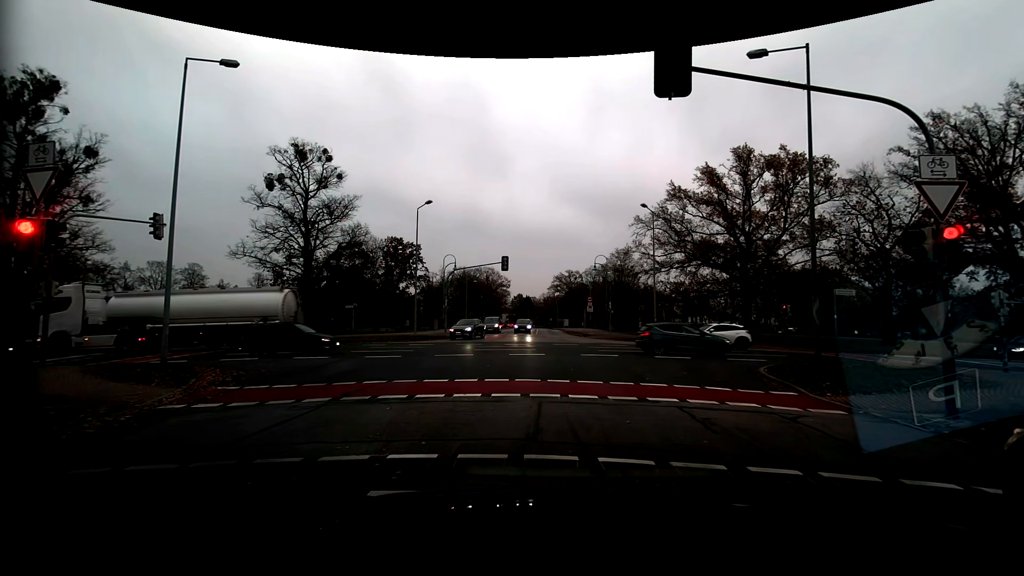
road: residential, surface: asphalt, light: Day
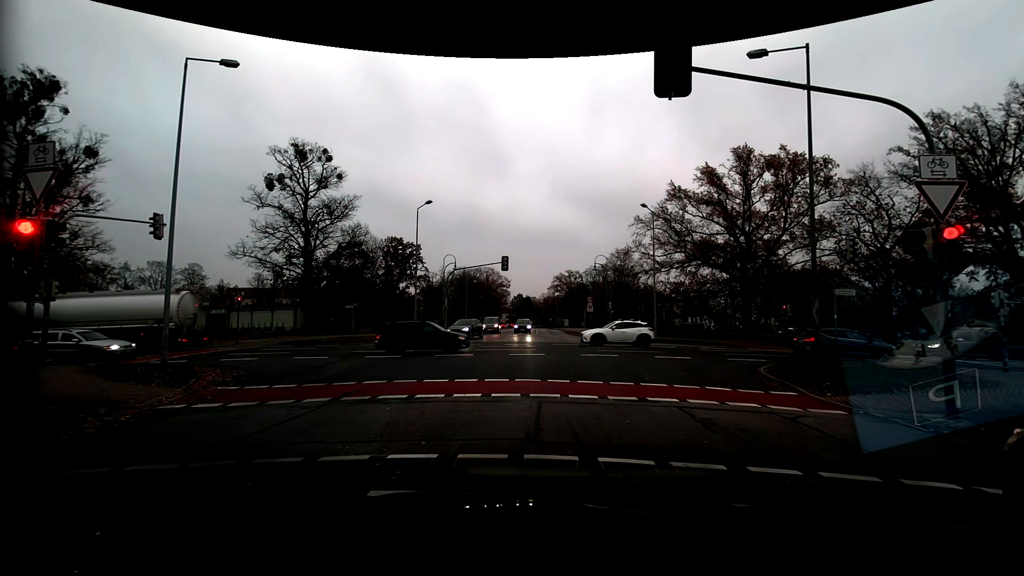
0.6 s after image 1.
(0.0, 0.0) m; 0°
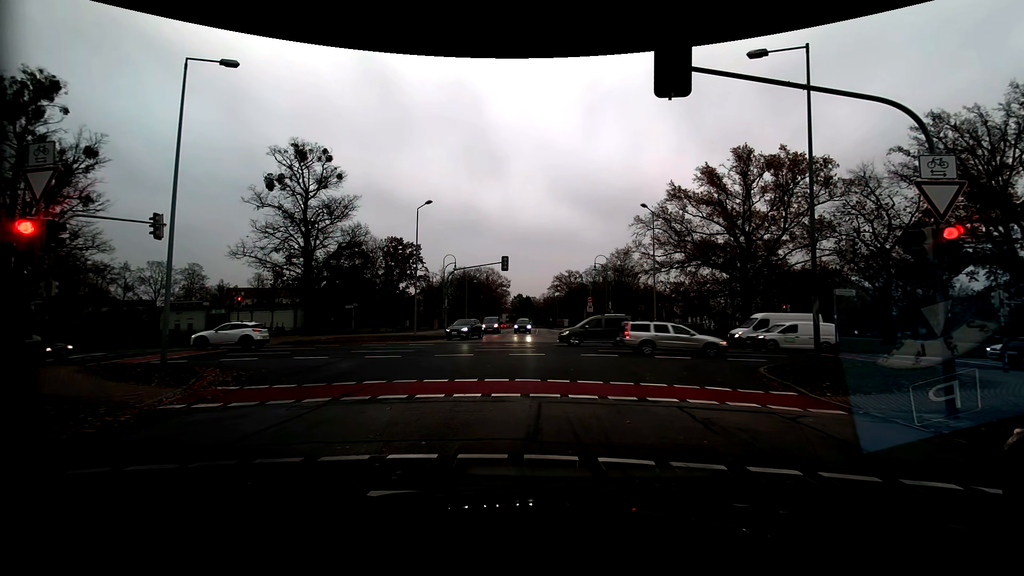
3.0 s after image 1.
(0.0, 0.0) m; 0°
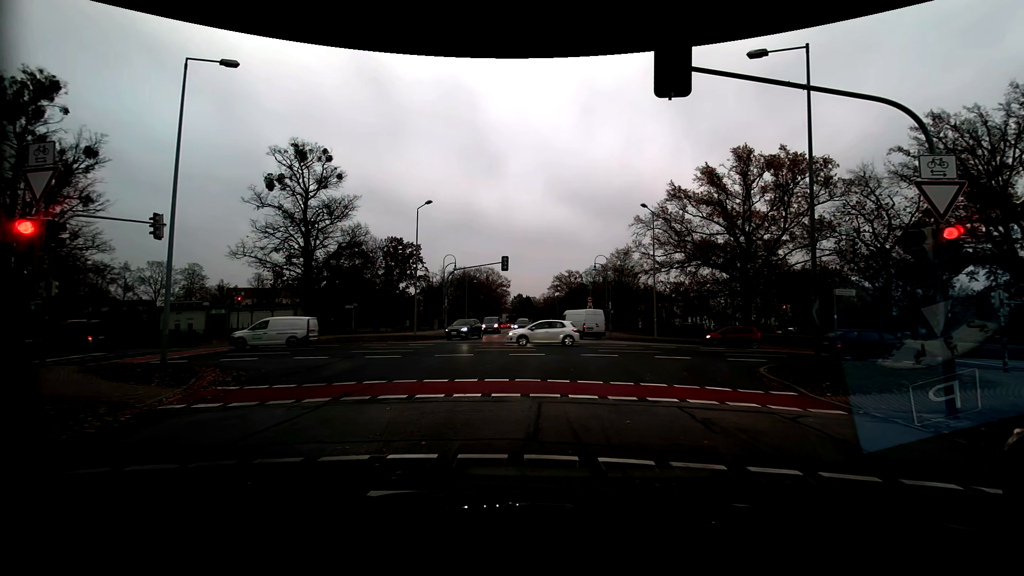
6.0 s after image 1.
(0.0, 0.0) m; 0°
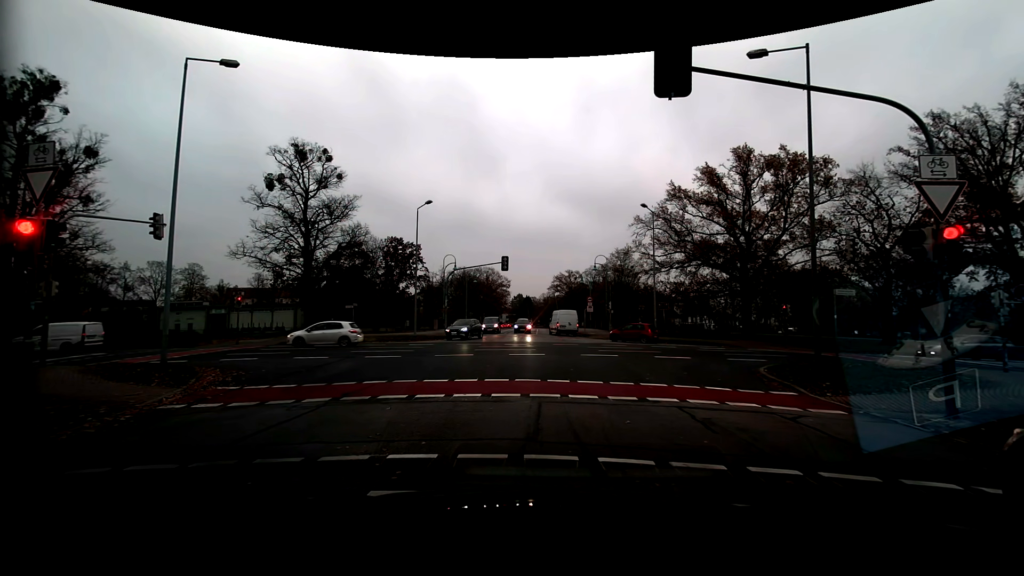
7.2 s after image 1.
(0.0, 0.0) m; 0°
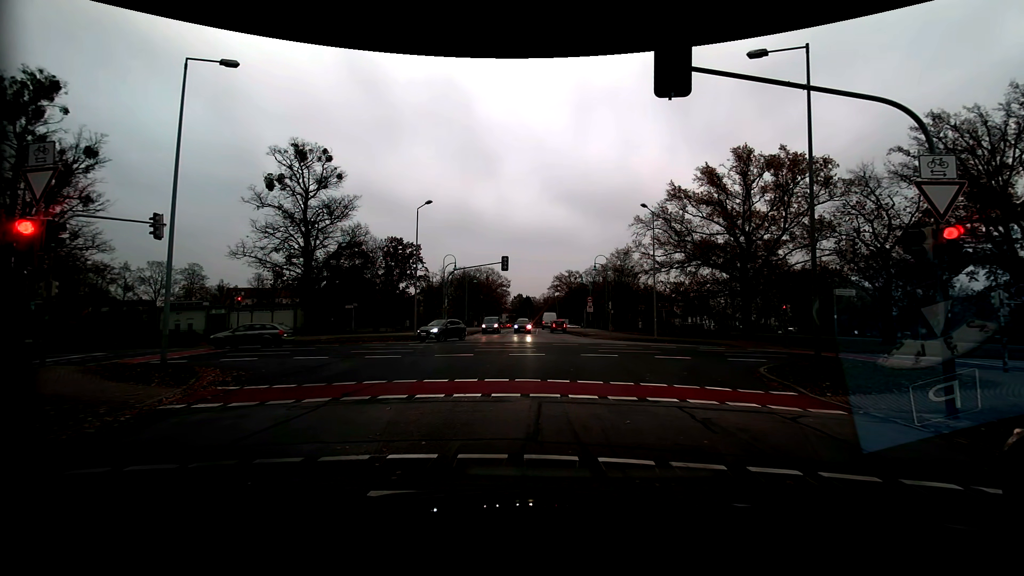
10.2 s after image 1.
(0.0, 0.0) m; 0°
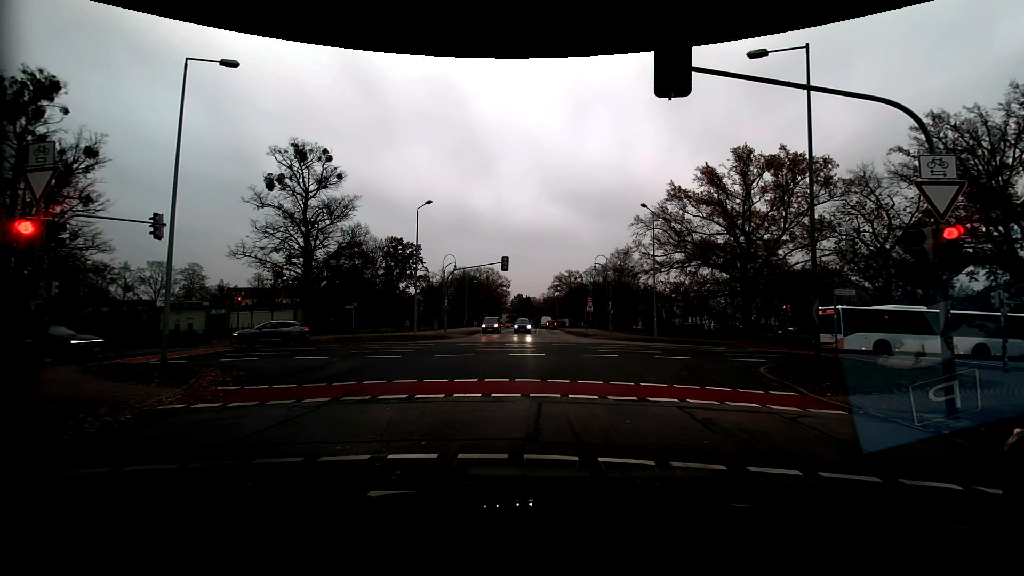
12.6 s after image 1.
(0.0, 0.0) m; 0°
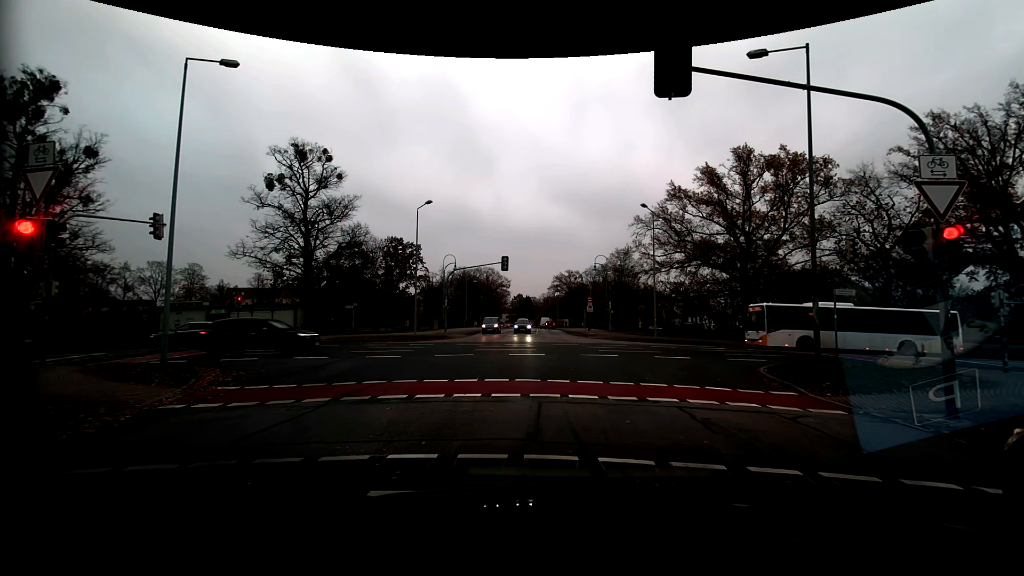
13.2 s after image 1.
(0.0, 0.0) m; 0°
(0, +10) (0, +20) (-5, +29) (-14, +31) (-24, +31) (-34, +30) (-44, +29) (-54, +27) (-63, +24) (-73, +22) m
